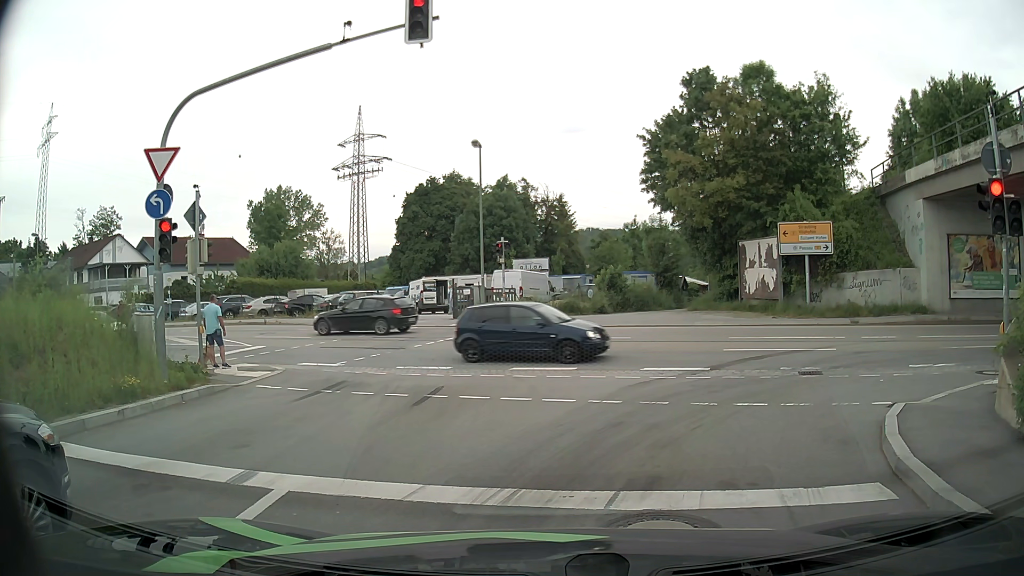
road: primary_link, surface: asphalt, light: Day
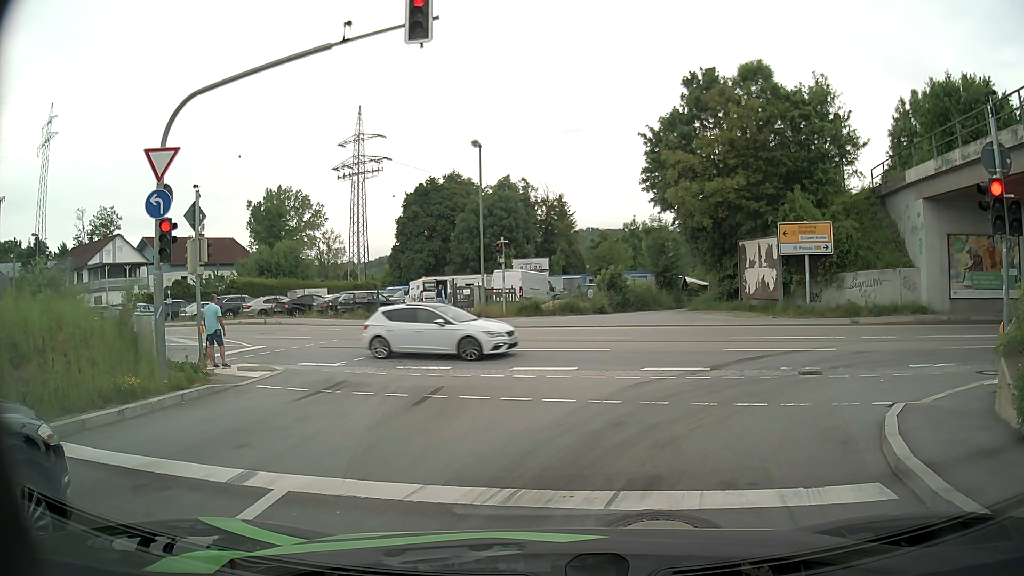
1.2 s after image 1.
(0.0, 0.0) m; 0°
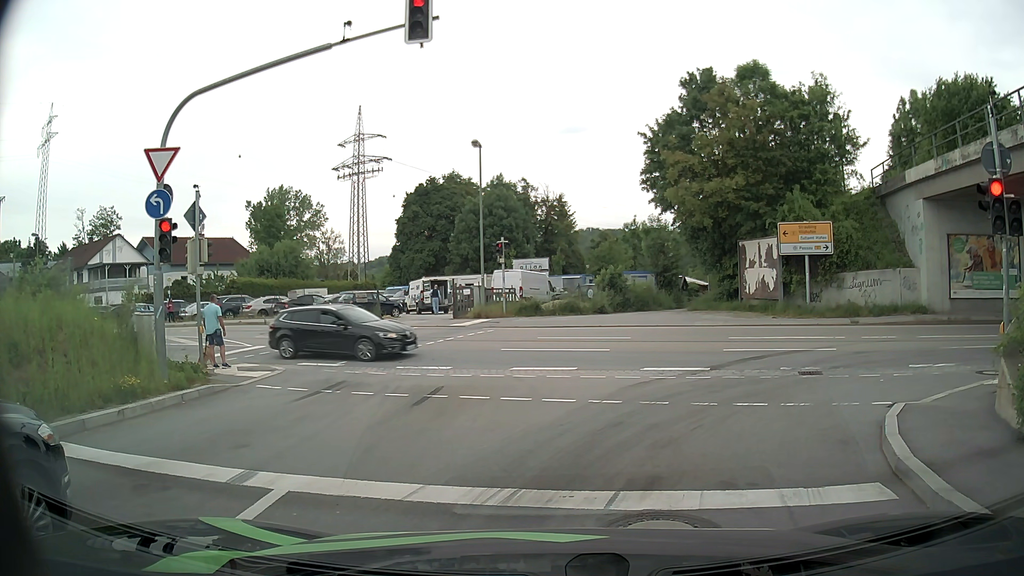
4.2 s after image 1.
(0.0, 0.0) m; 0°
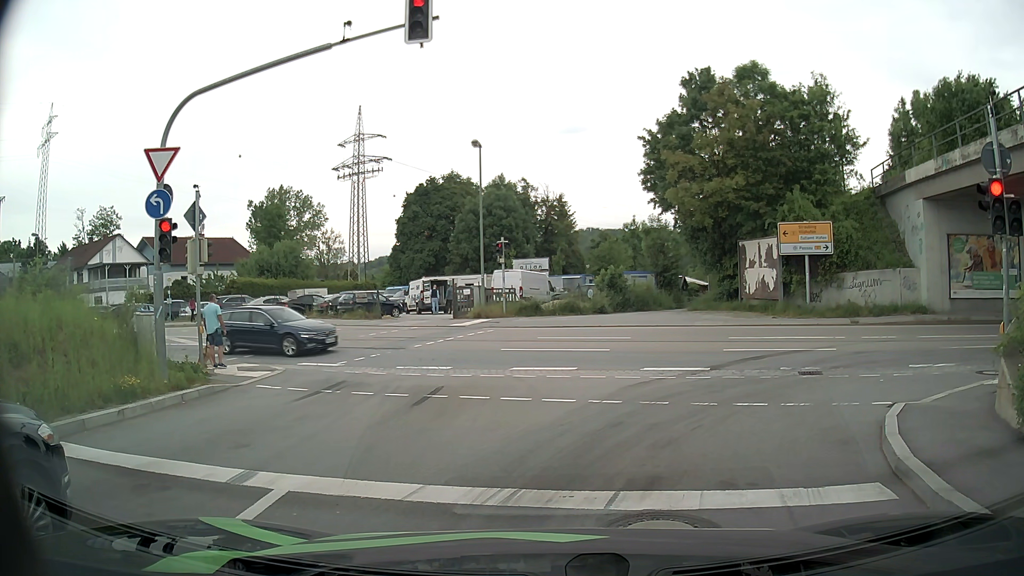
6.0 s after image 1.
(0.0, 0.0) m; 0°
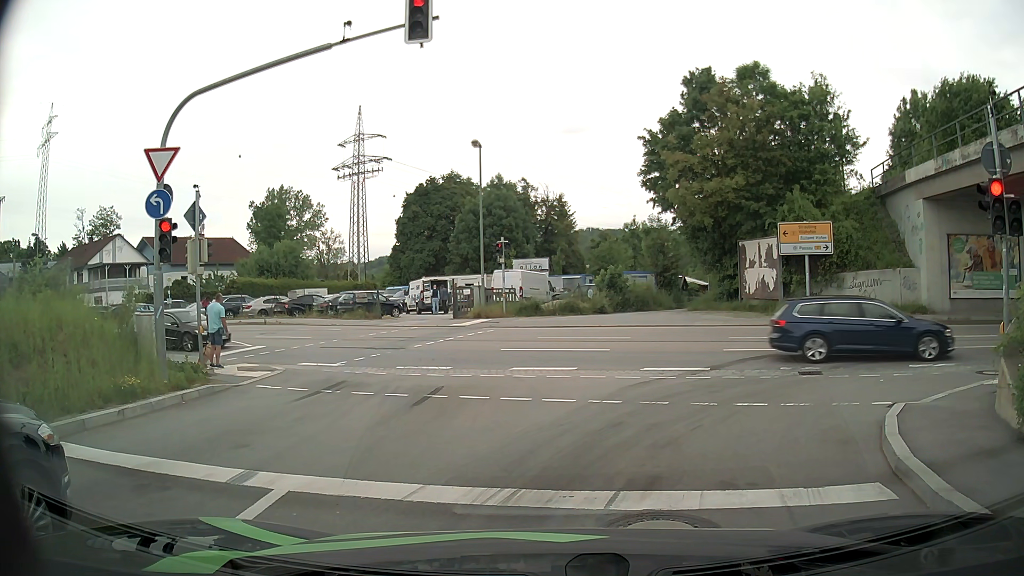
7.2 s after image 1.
(0.0, 0.0) m; 0°
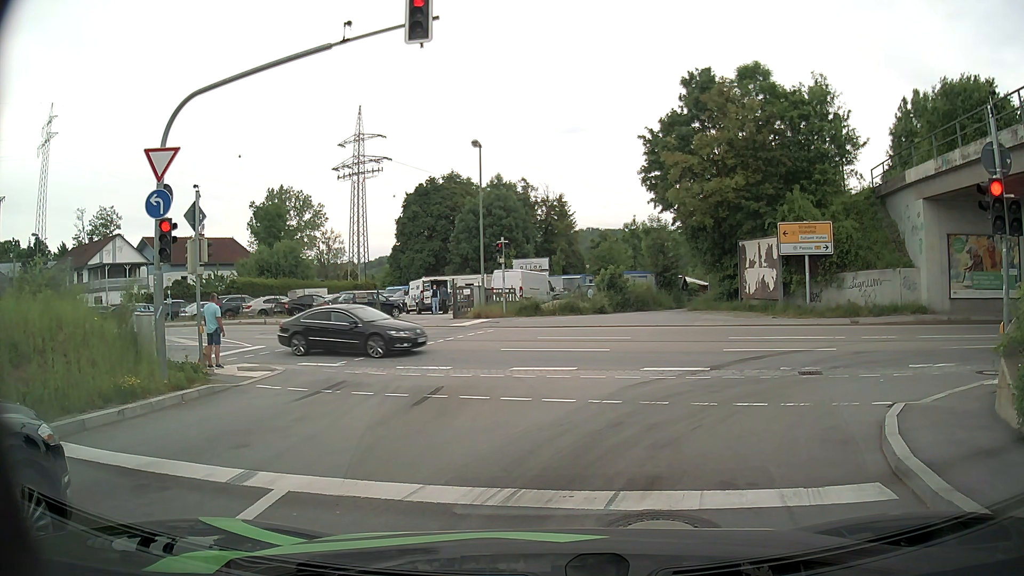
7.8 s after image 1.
(0.0, 0.0) m; 0°
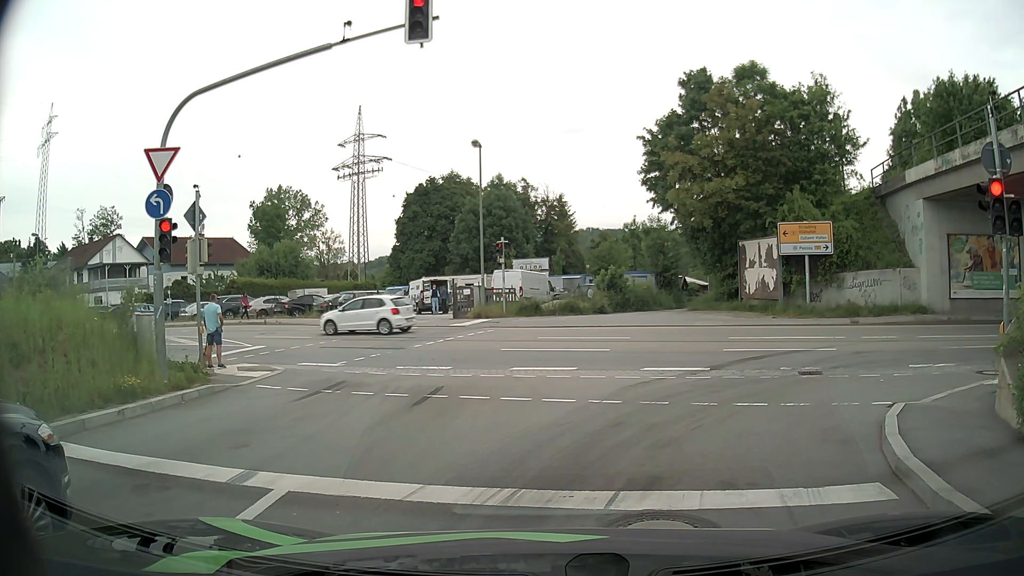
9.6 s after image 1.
(0.0, 0.0) m; 0°
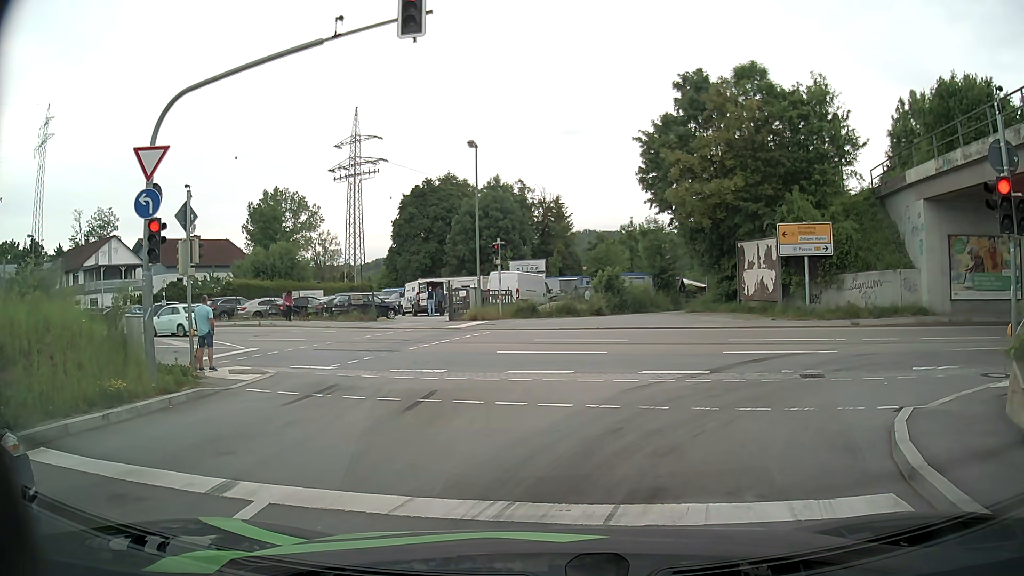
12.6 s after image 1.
(0.0, +0.3) m; 0°
